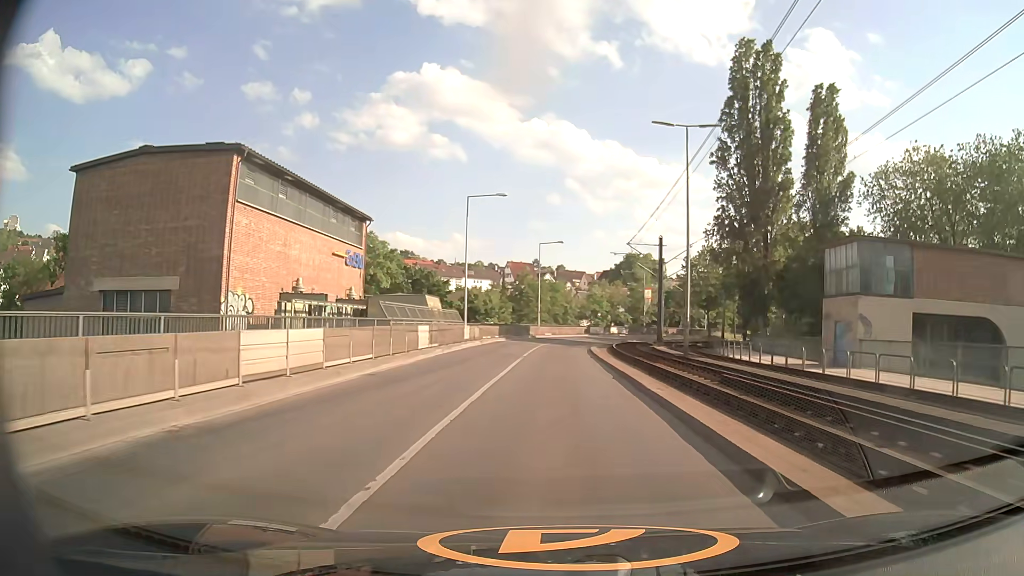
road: secondary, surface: asphalt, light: Day
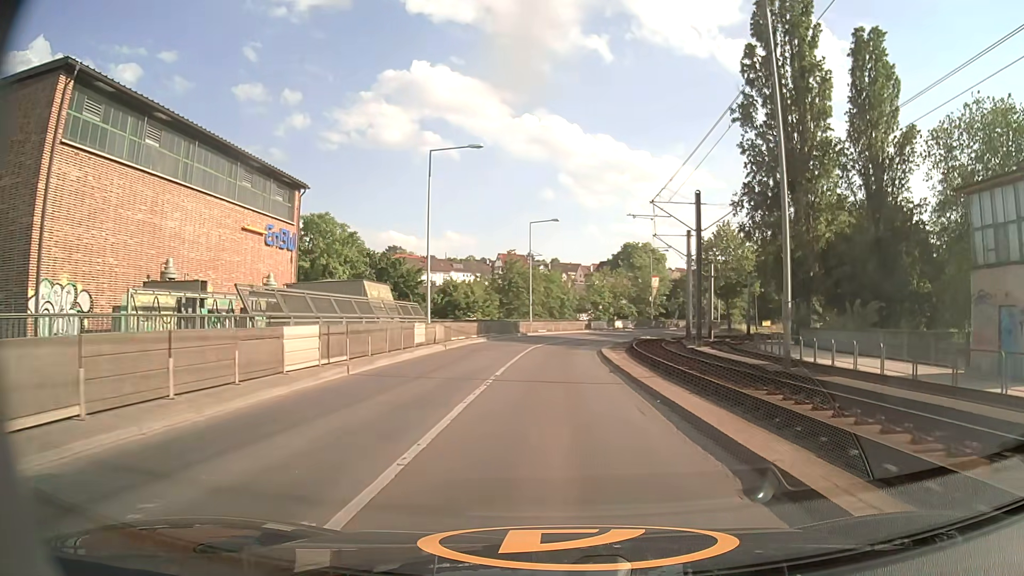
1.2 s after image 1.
(+0.1, +12.9) m; +1°
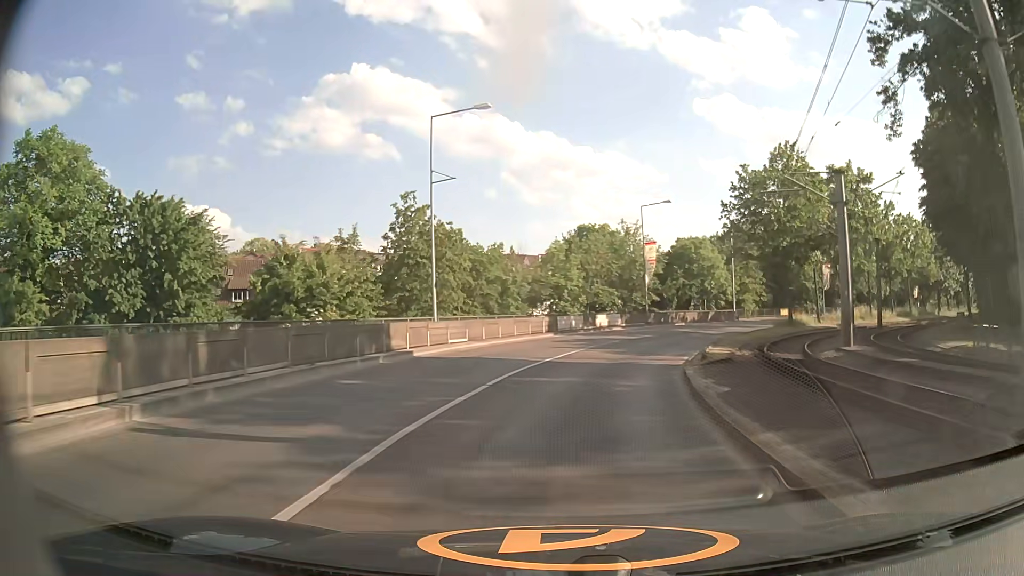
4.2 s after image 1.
(+0.6, +34.0) m; +4°
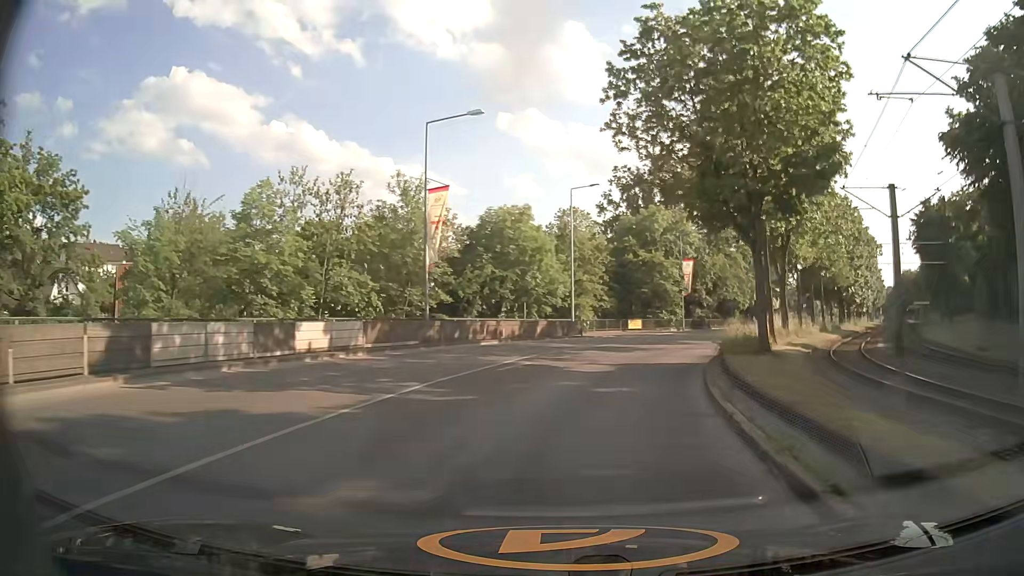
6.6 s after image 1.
(+4.1, +27.6) m; +18°
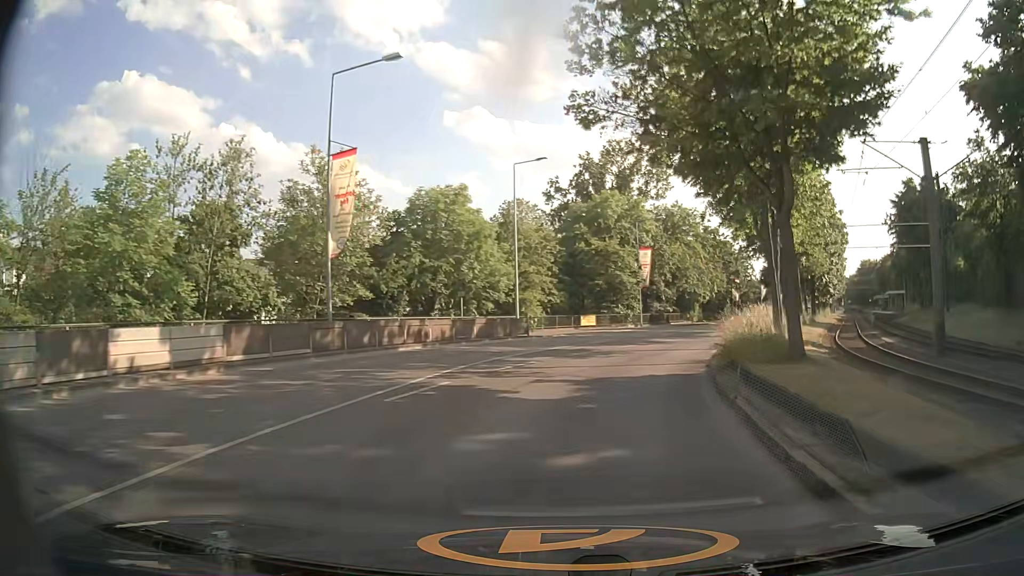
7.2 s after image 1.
(+0.3, +6.8) m; +5°
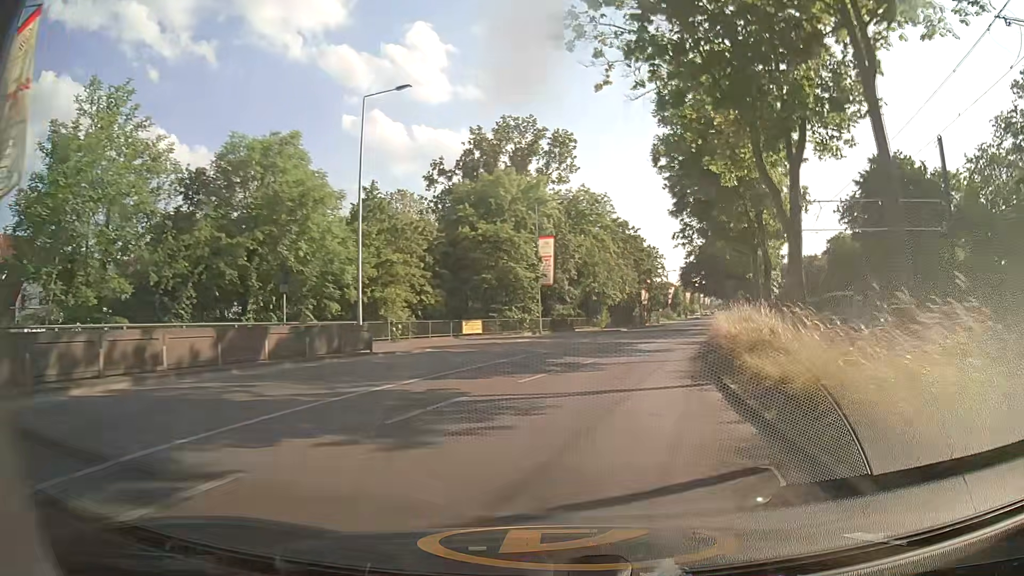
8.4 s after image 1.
(+1.0, +13.5) m; +9°
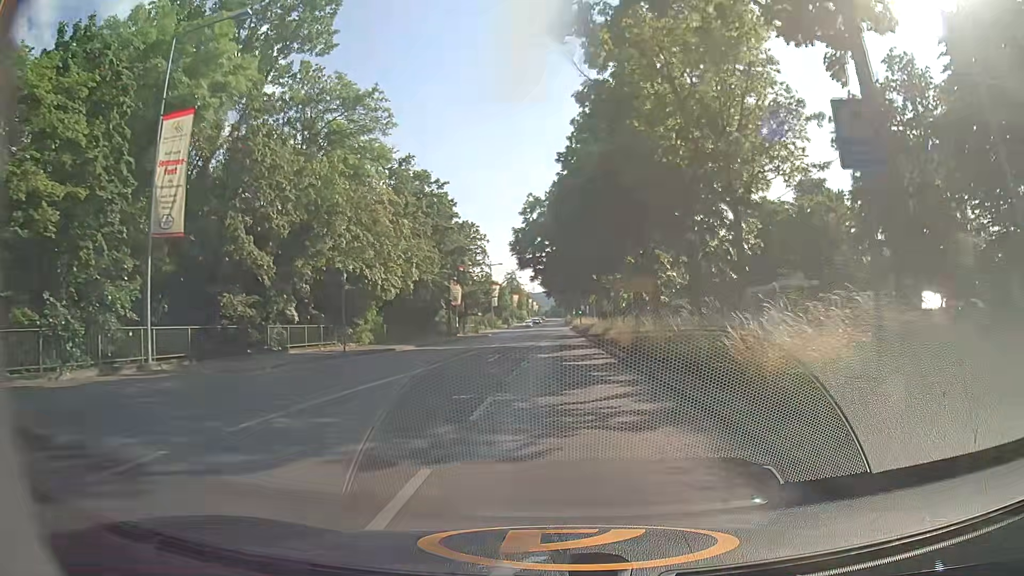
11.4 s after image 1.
(+5.7, +34.0) m; +14°
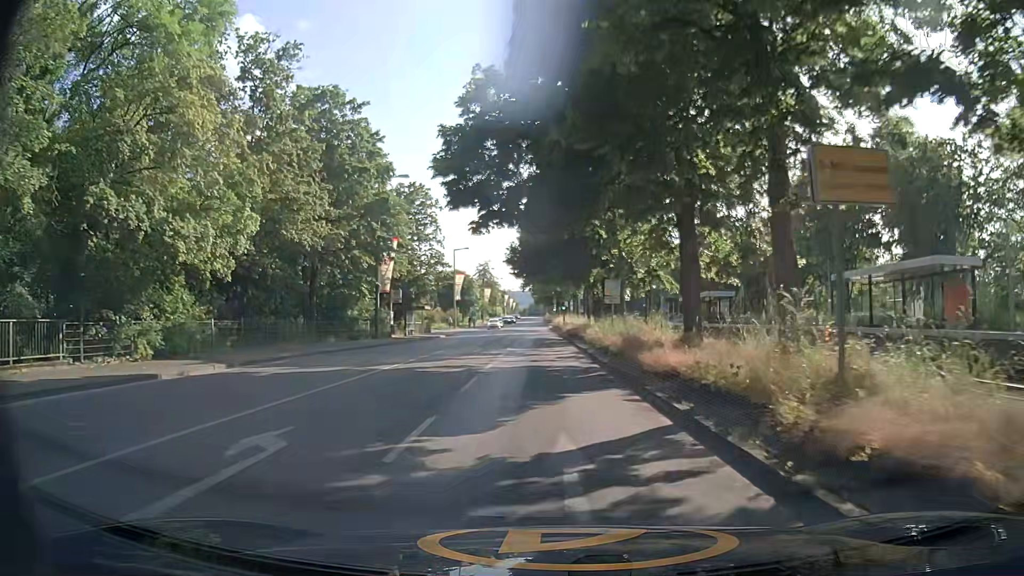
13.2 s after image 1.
(+0.7, +20.8) m; +2°
(0, +10) (0, +20) (0, +30) (0, +40) (0, +50) (-1, +60) (-1, +70) (-1, +80) (-2, +90) (-2, +100) m
